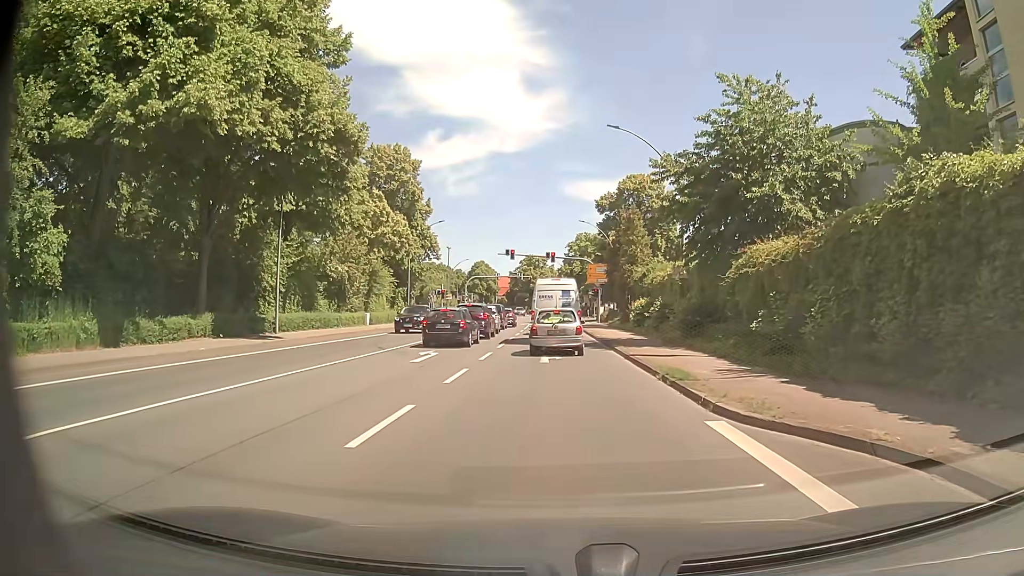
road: primary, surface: asphalt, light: Day
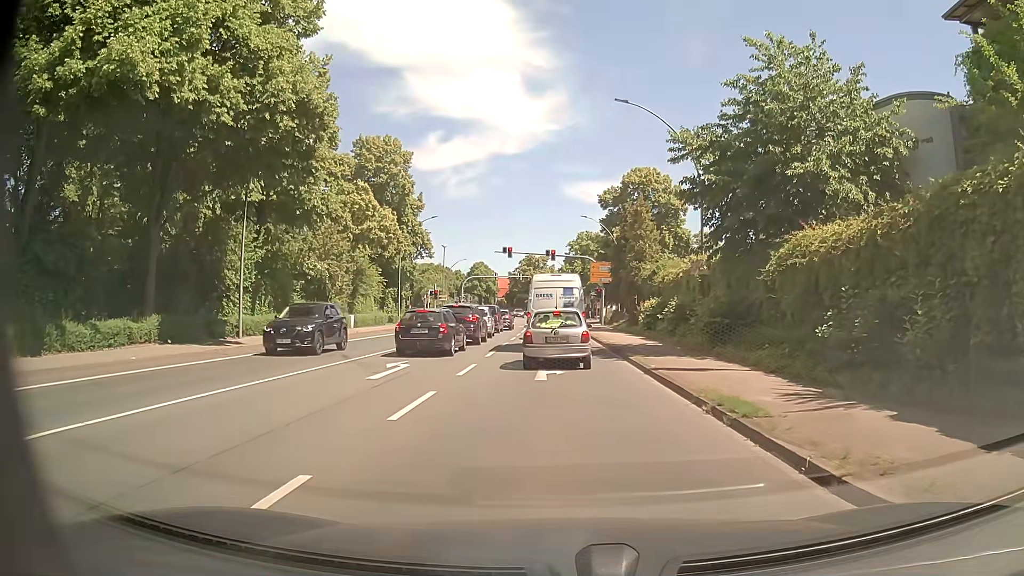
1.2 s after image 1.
(0.0, +4.2) m; -1°
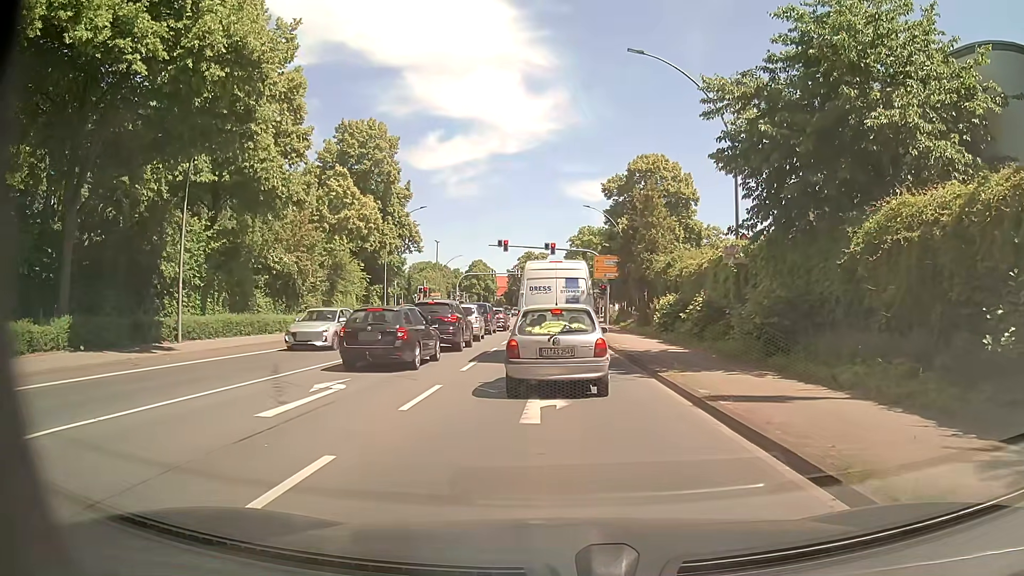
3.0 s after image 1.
(+0.1, +5.2) m; +1°
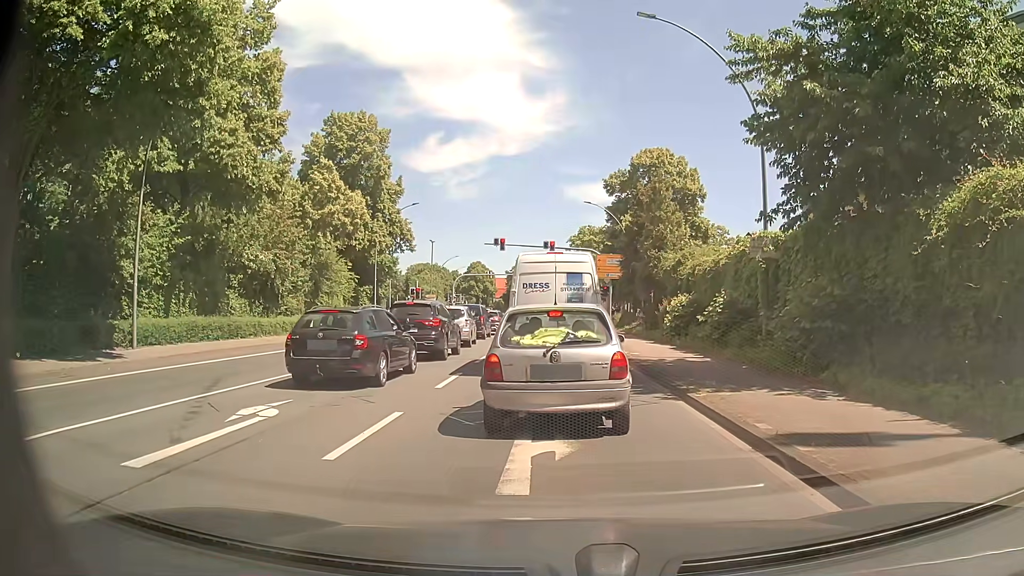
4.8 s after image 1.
(-0.1, +2.9) m; -2°
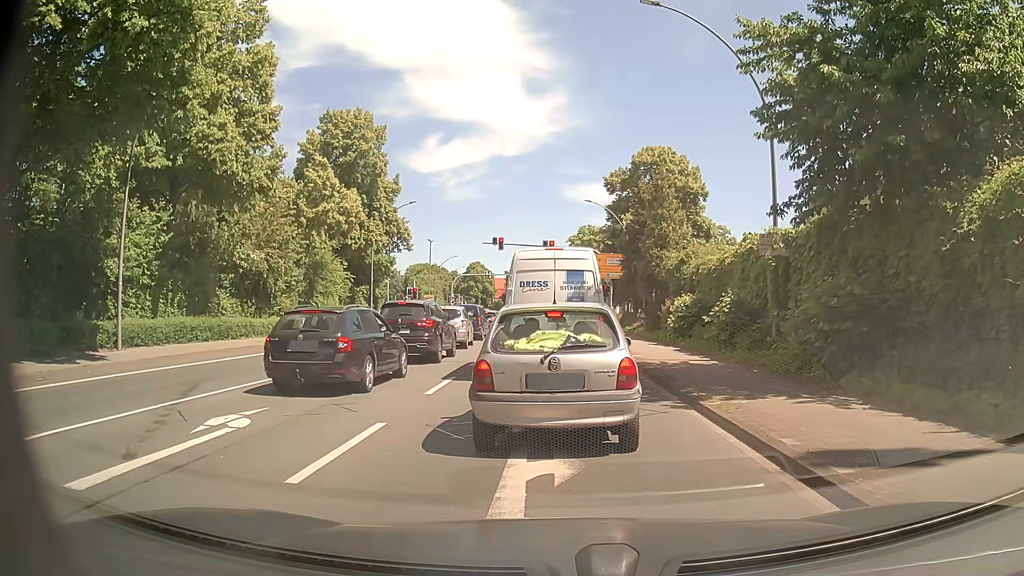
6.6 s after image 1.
(0.0, +0.9) m; 0°
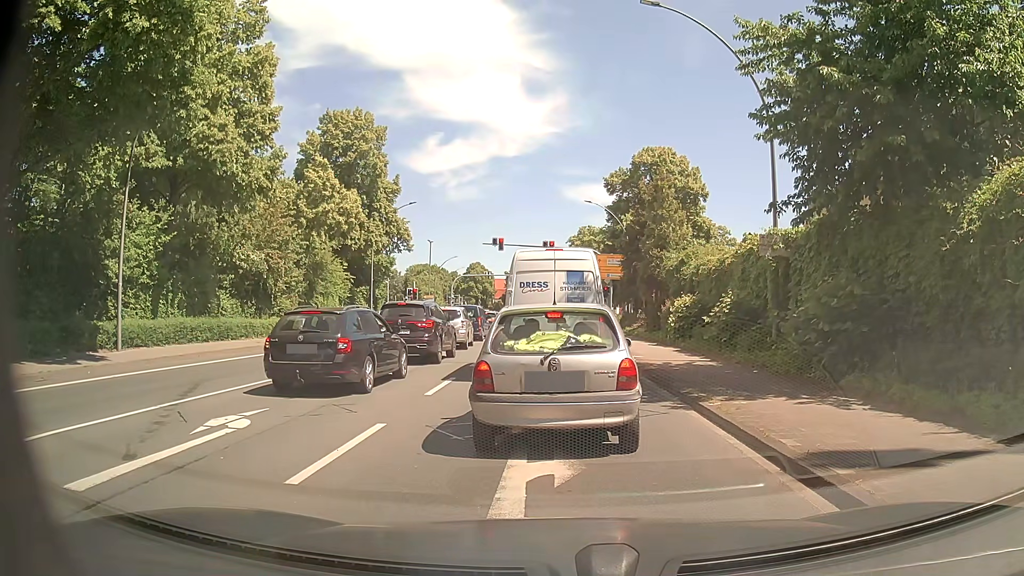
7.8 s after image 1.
(0.0, +0.1) m; 0°
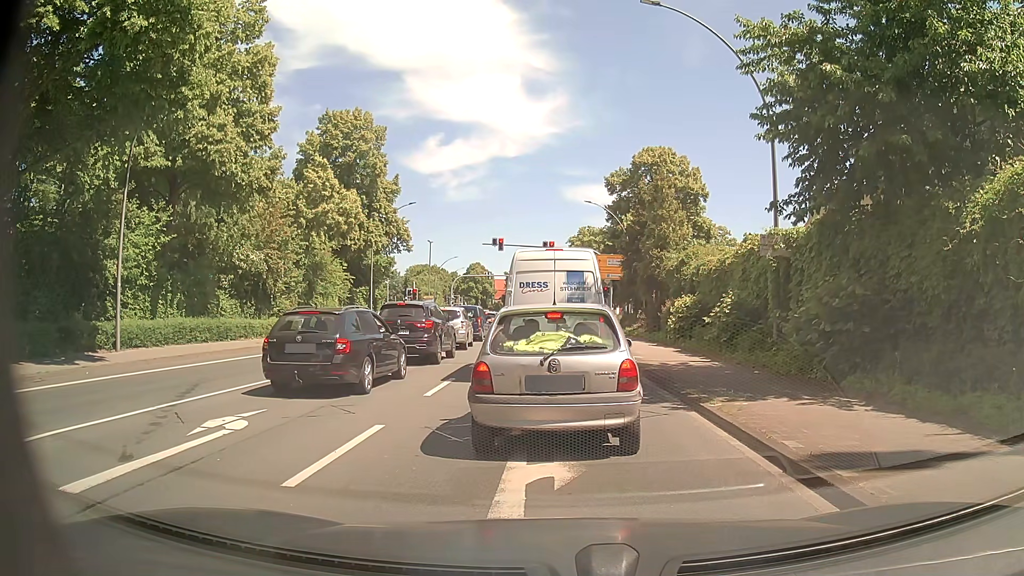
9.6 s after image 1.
(0.0, +0.1) m; 0°
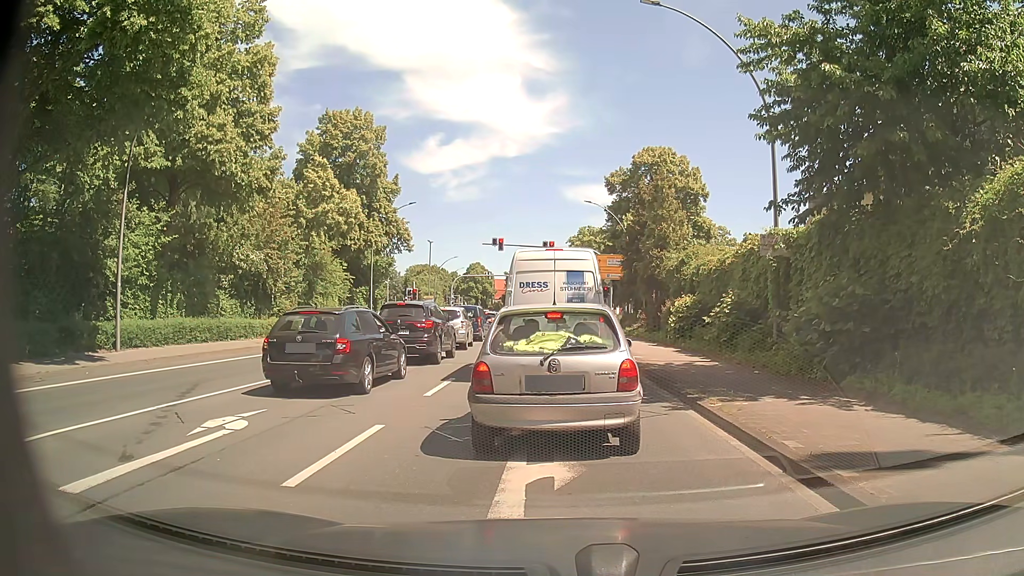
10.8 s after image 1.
(0.0, 0.0) m; 0°
(0, +10) (0, +20) (0, +30) (+1, +40) (+1, +50) (+1, +60) (+1, +70) (+1, +80) (+1, +90) (0, +100) m
